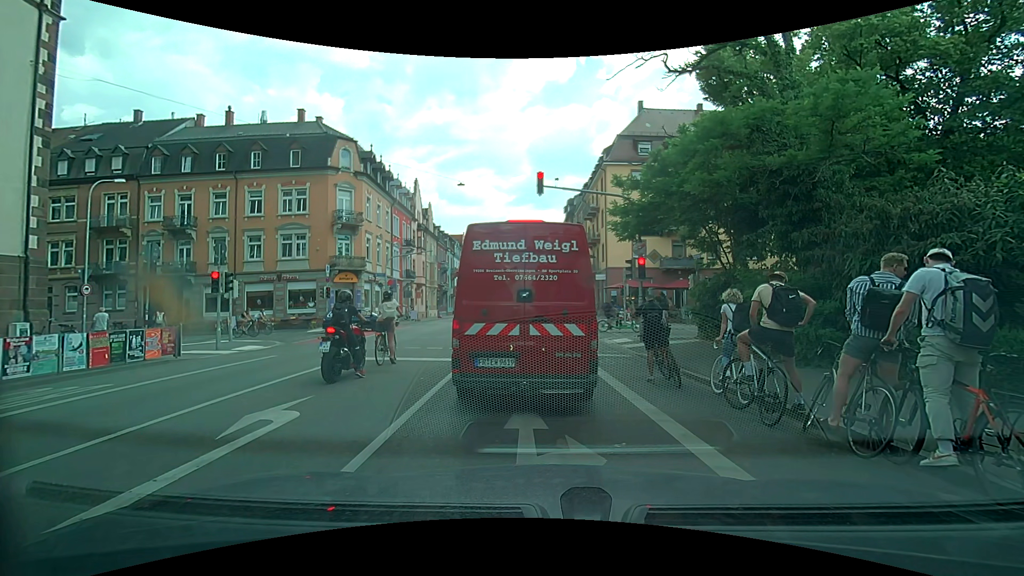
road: secondary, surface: asphalt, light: Day
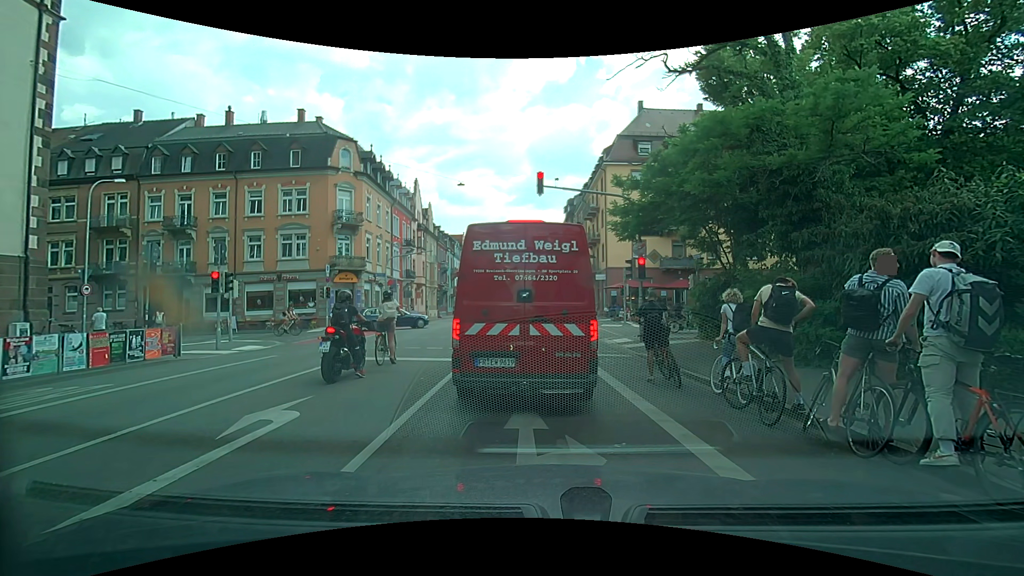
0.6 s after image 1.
(0.0, 0.0) m; 0°
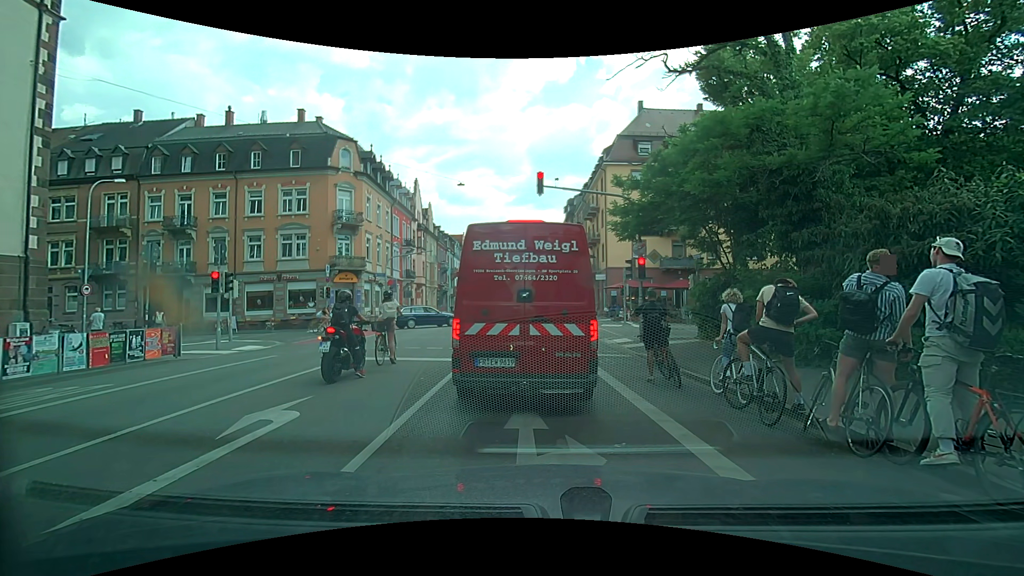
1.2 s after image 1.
(0.0, 0.0) m; 0°
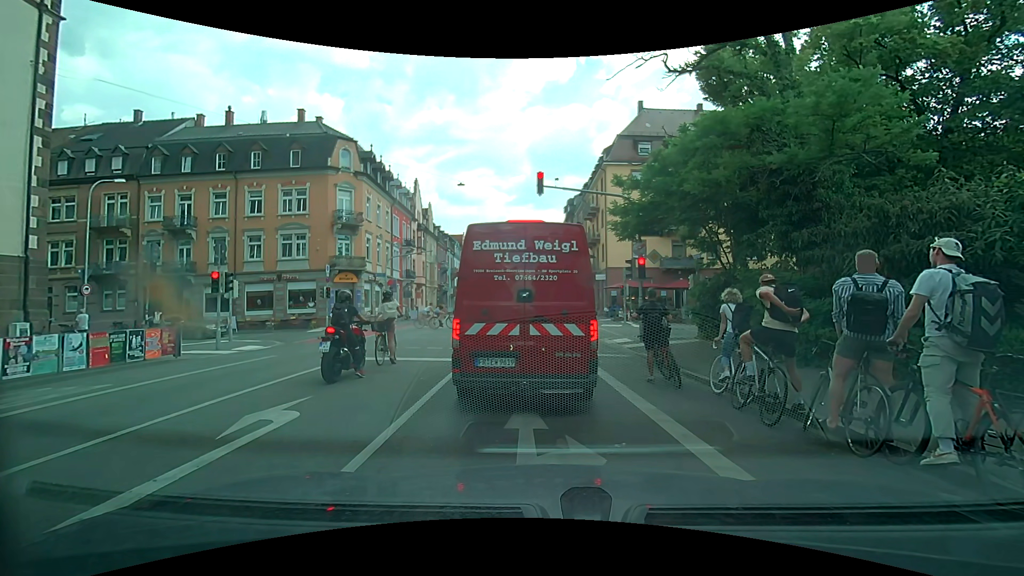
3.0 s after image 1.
(0.0, 0.0) m; 0°
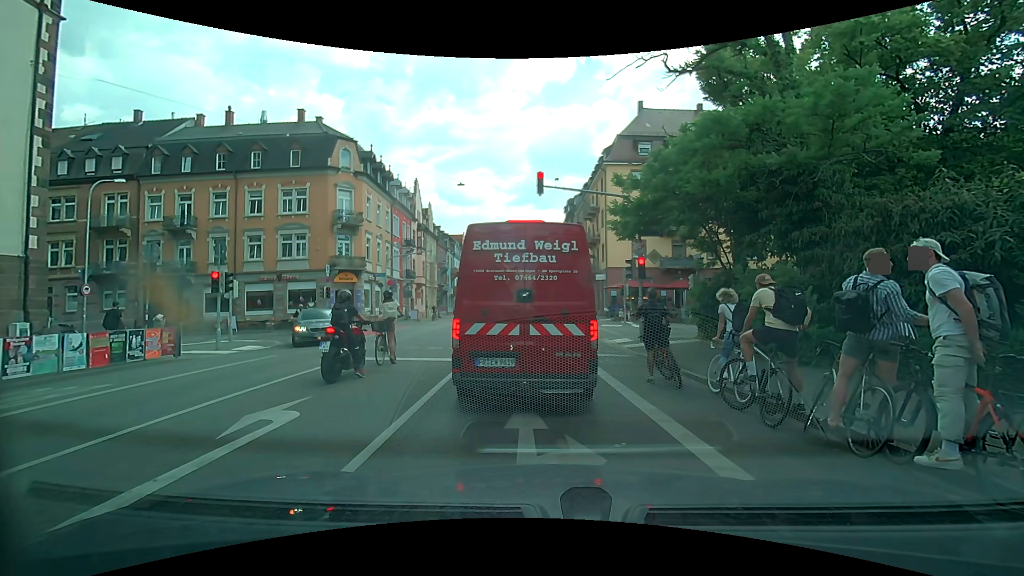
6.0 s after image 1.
(0.0, 0.0) m; 0°
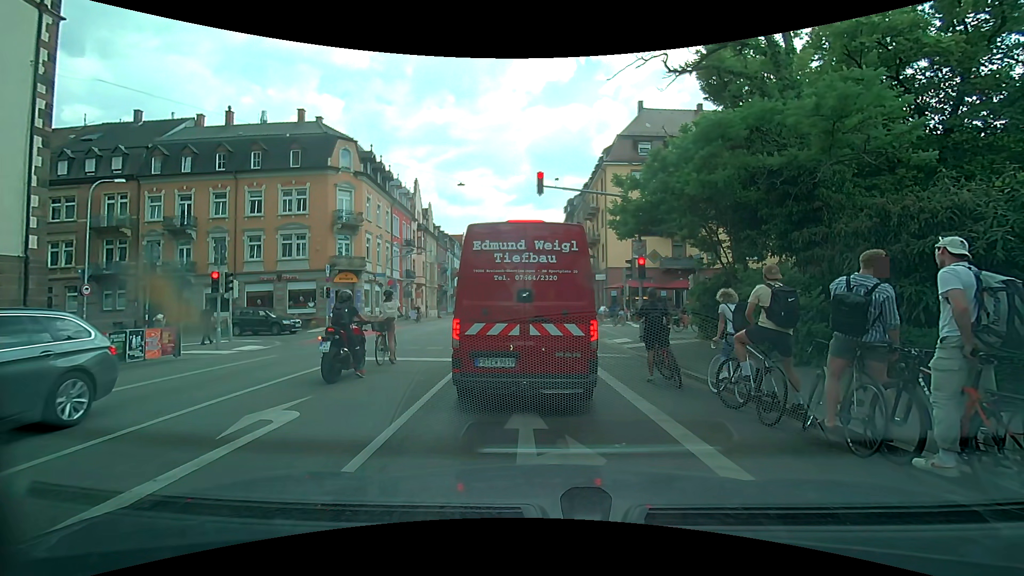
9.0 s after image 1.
(0.0, 0.0) m; 0°
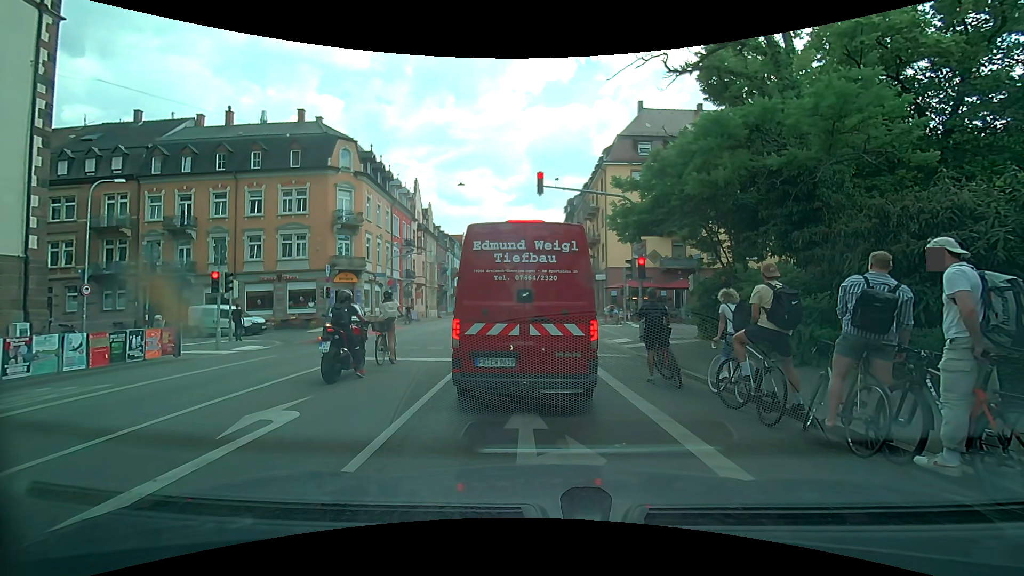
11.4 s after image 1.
(0.0, 0.0) m; 0°
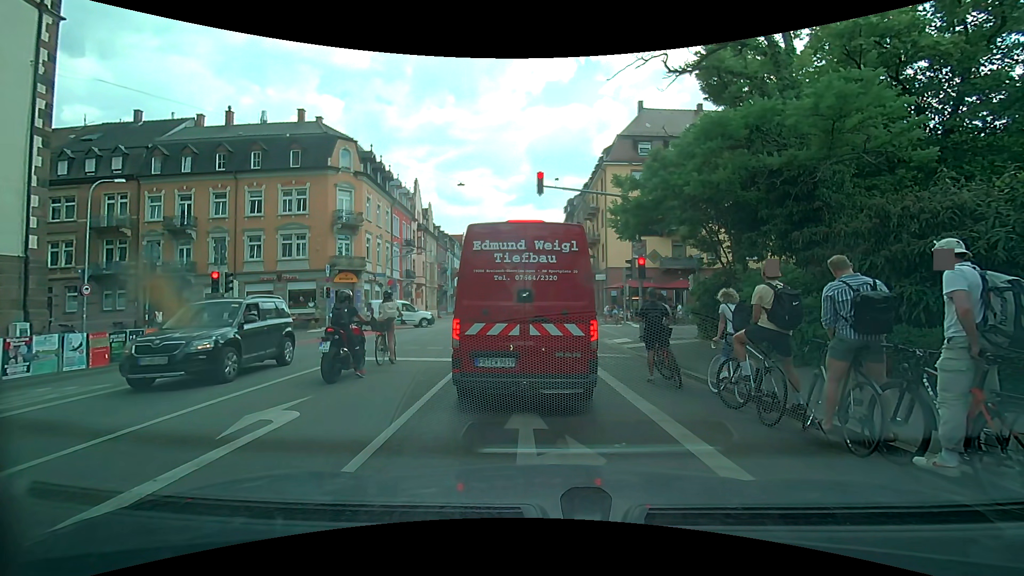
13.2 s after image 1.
(0.0, 0.0) m; 0°
(0, +10) (-1, +20) (-1, +30) (-1, +40) (-2, +50) (-2, +60) (-2, +70) (-3, +80) (-3, +90) (-3, +100) m
